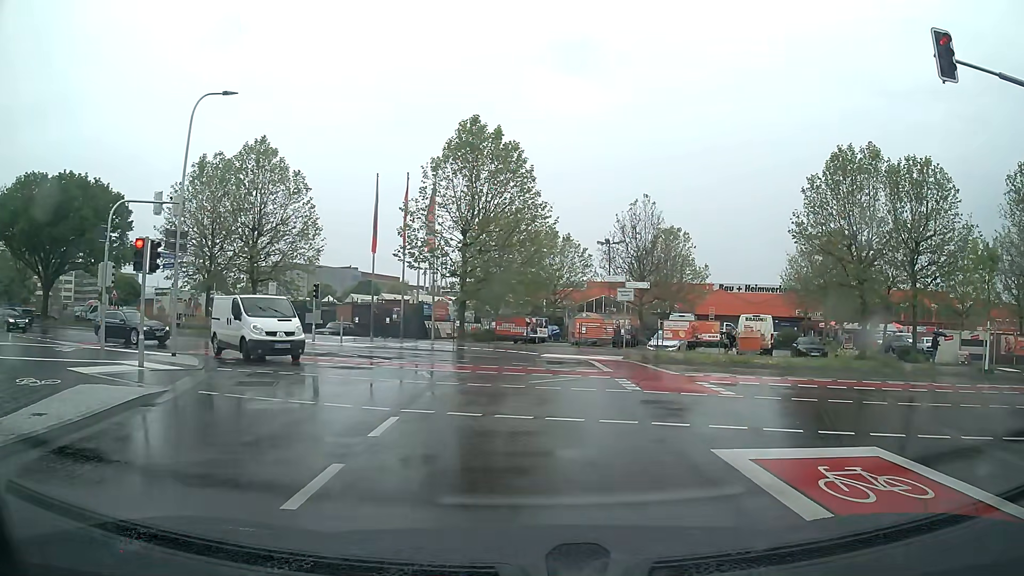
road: unclassified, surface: asphalt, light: Day
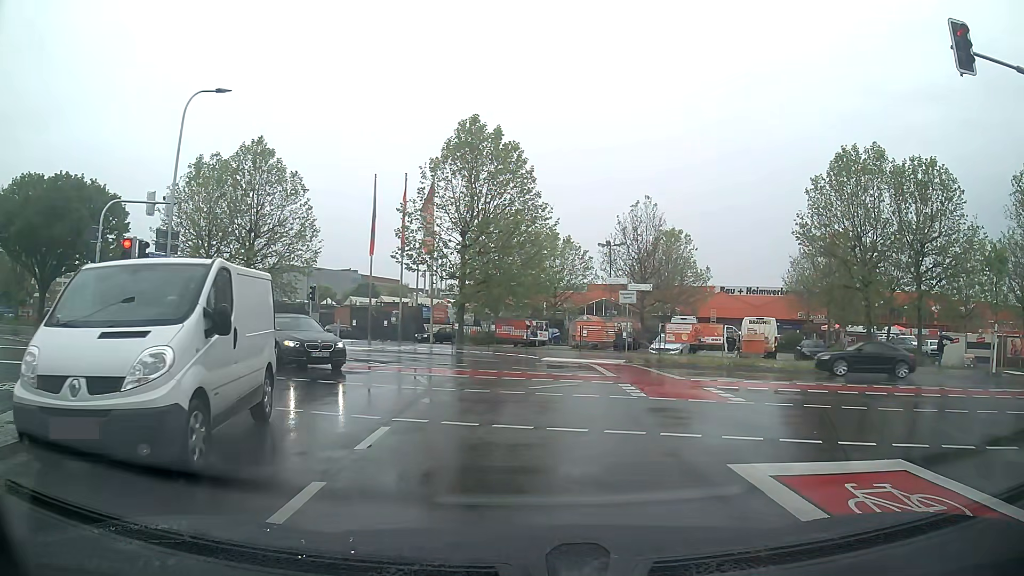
(0.0, +0.6) m; 0°
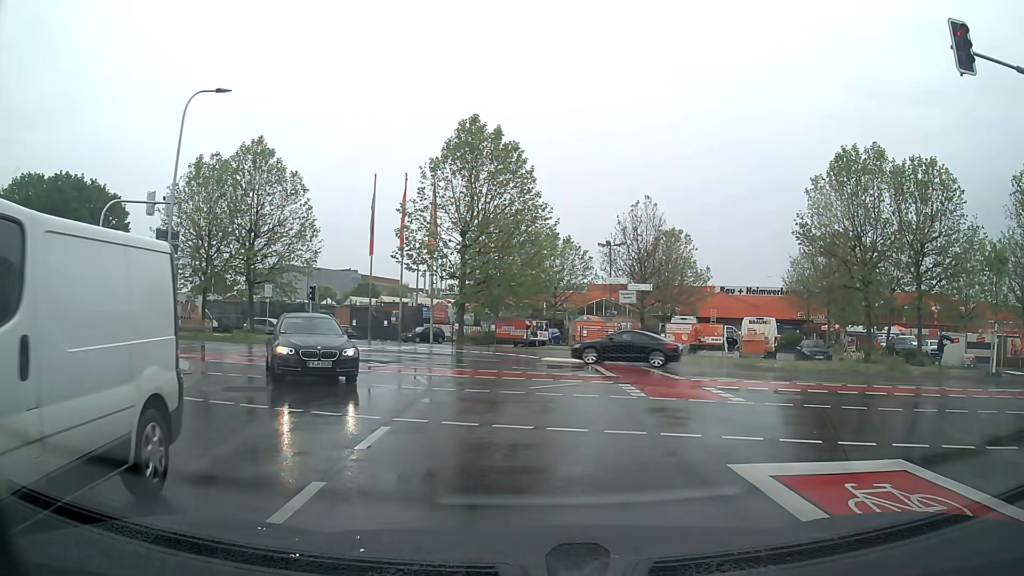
(0.0, 0.0) m; 0°
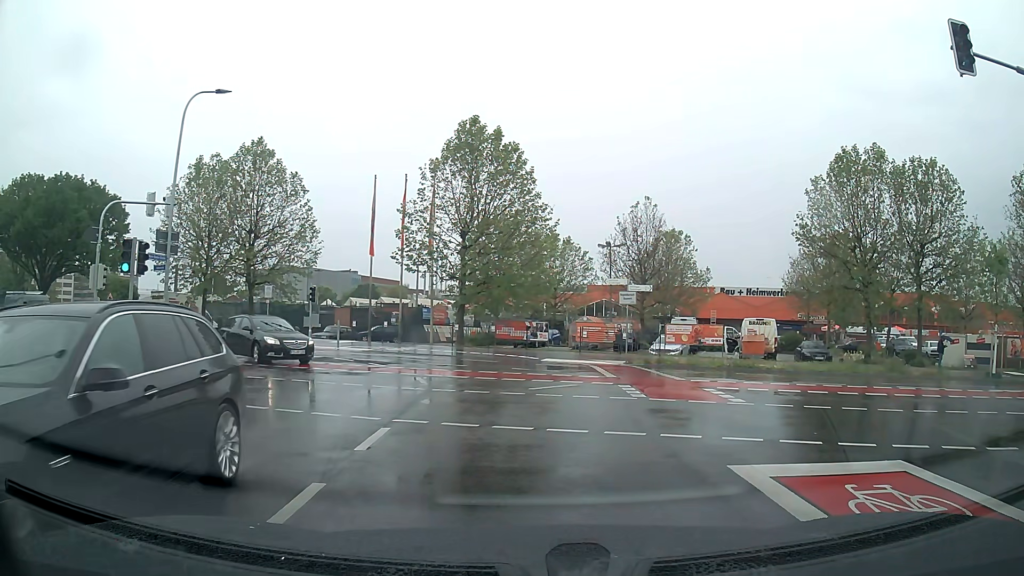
(0.0, 0.0) m; 0°
